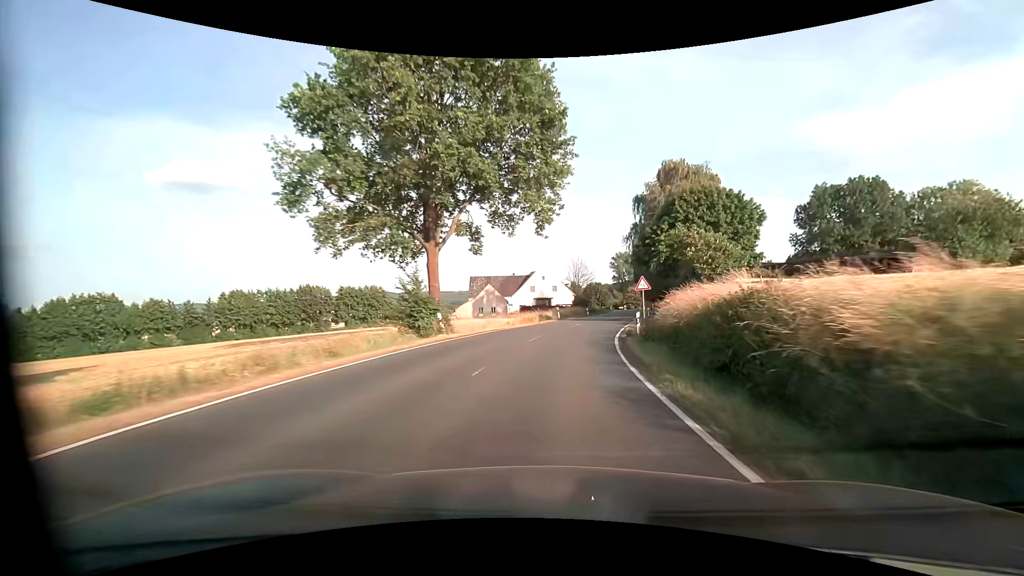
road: primary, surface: asphalt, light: Day
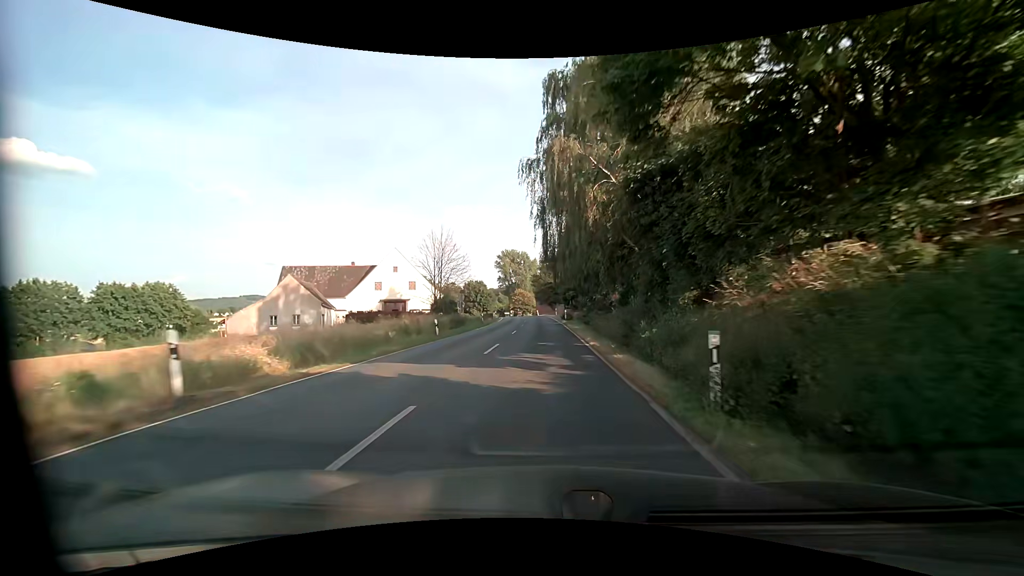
(+4.8, +38.6) m; +13°
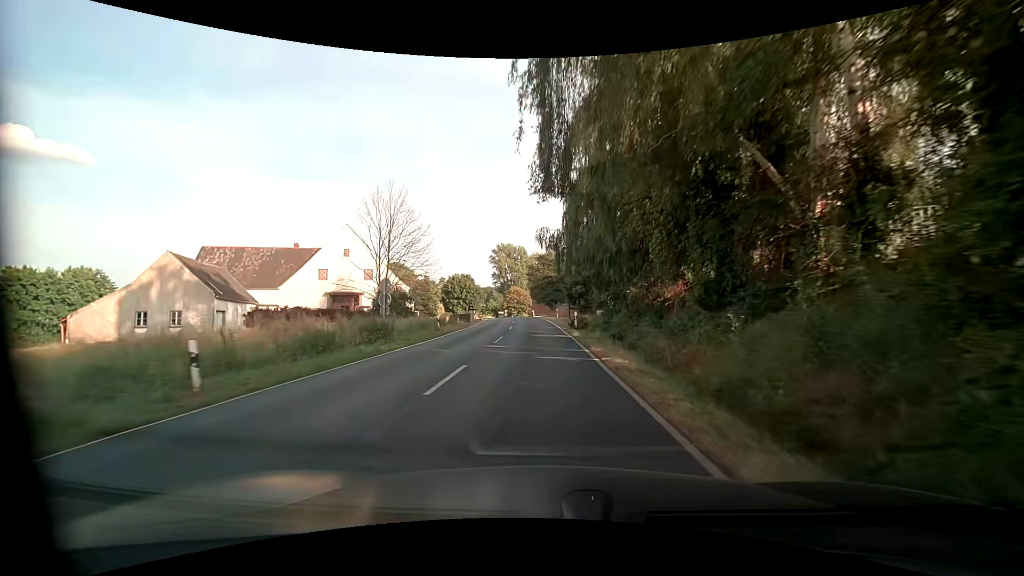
(0.0, +18.7) m; 0°
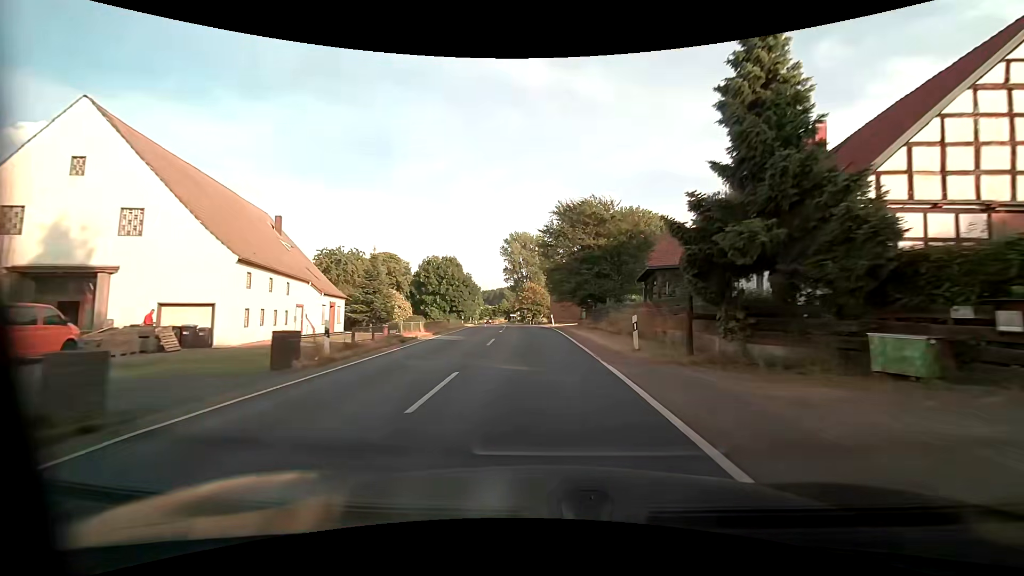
(-0.6, +37.2) m; -2°
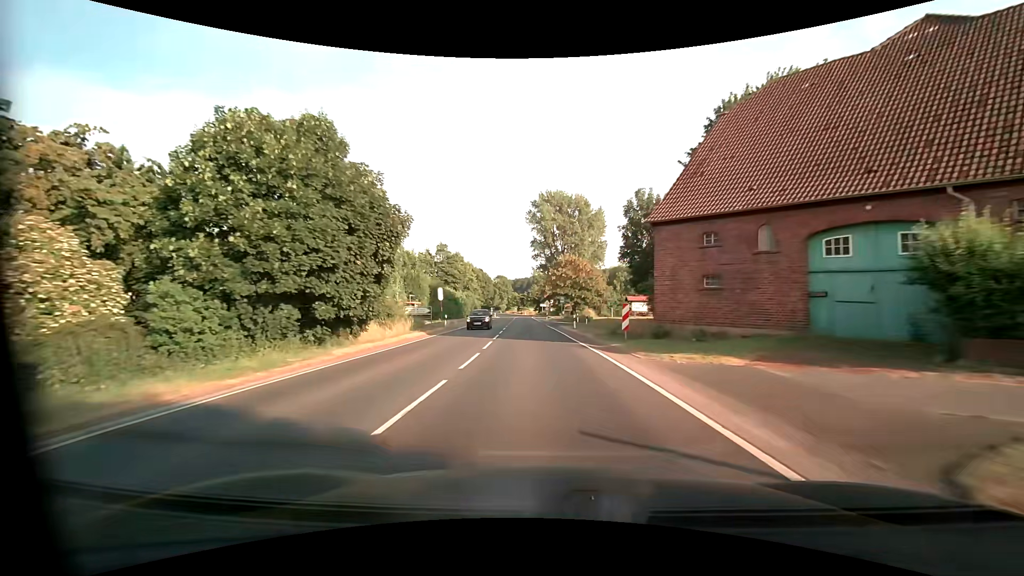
(-1.7, +49.2) m; -4°
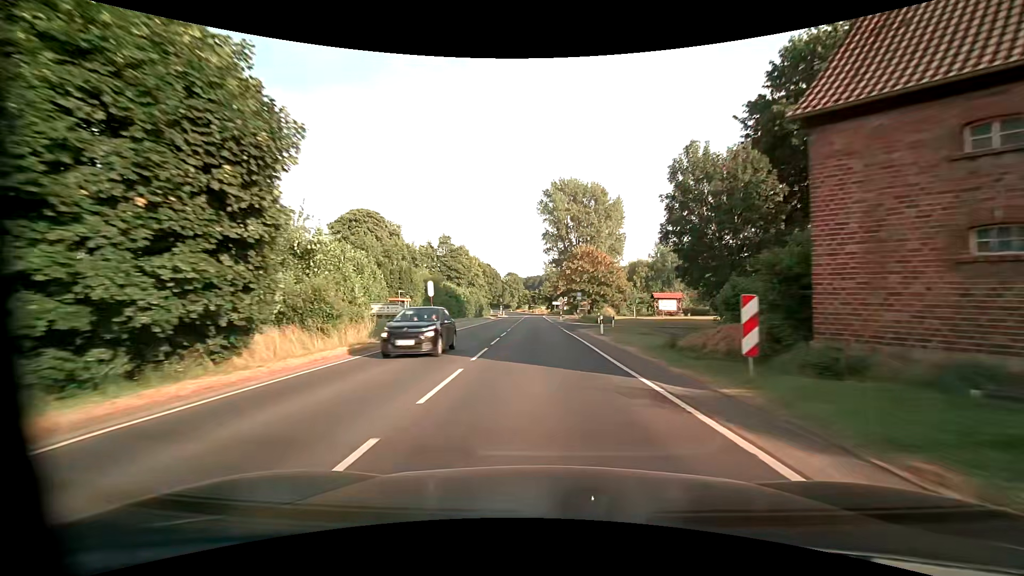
(-0.1, +10.4) m; -1°
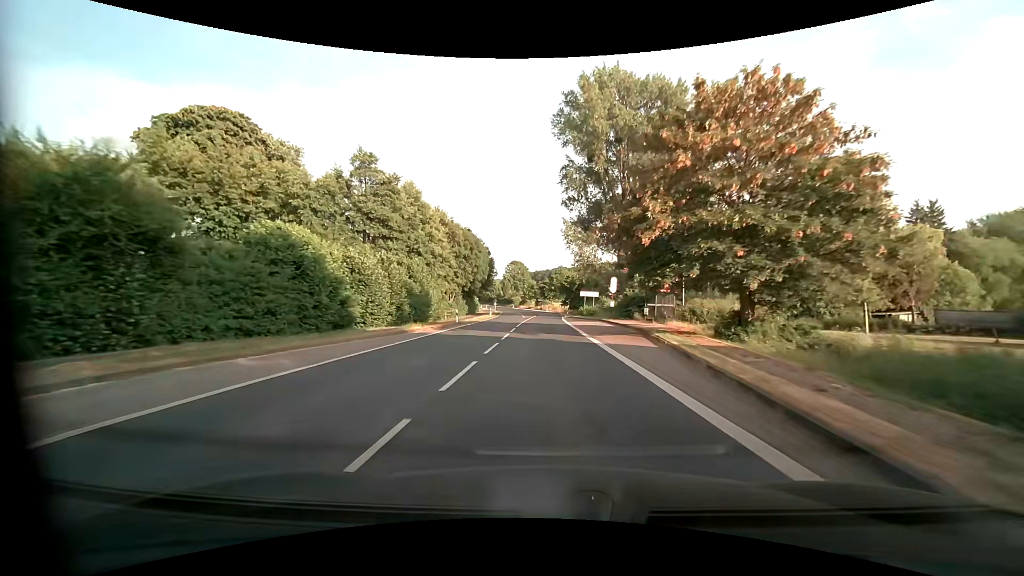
(-1.3, +53.6) m; -1°
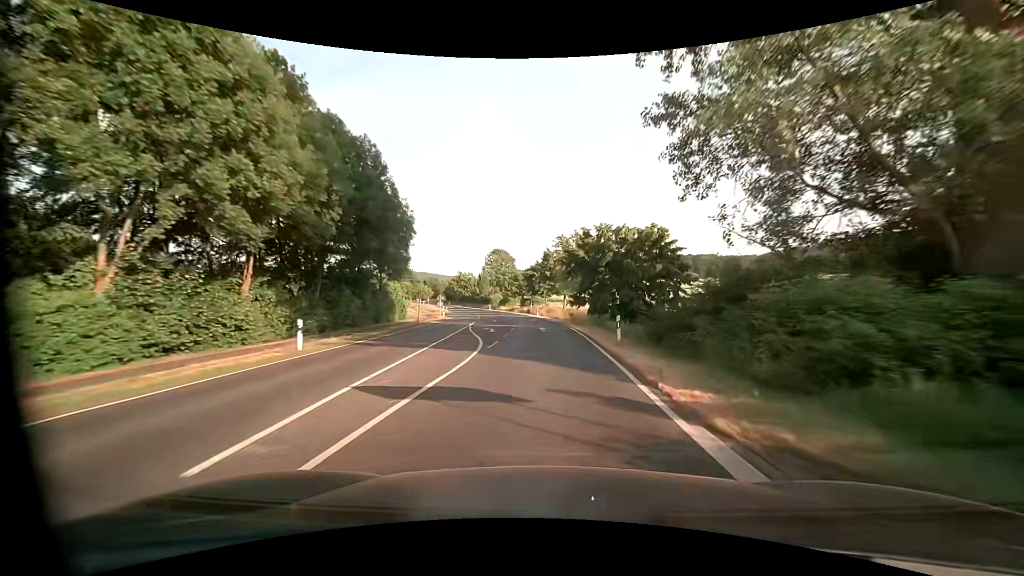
(+0.6, +55.1) m; +1°
(0, +10) (0, +20) (0, +30) (-1, +40) (-2, +50) (-3, +60) (-4, +70) (-5, +80) (-7, +90) (-9, +99) m
